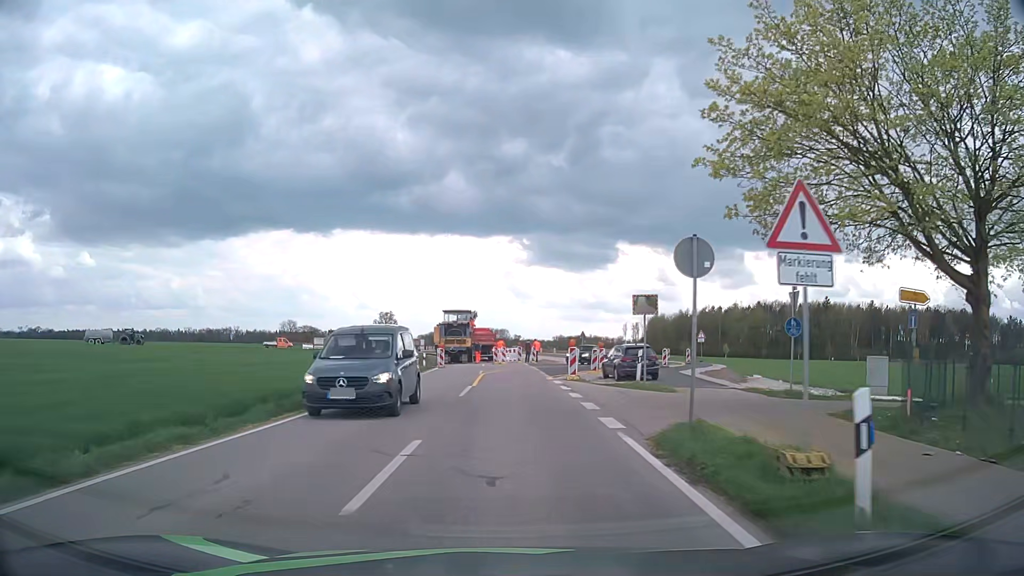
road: tertiary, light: Day
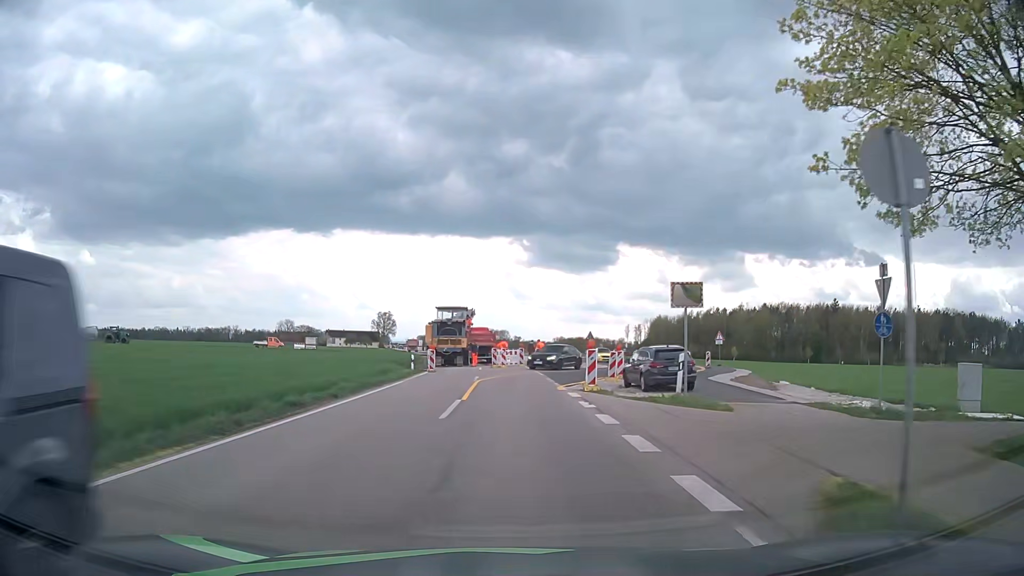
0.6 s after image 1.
(0.0, +5.5) m; 0°
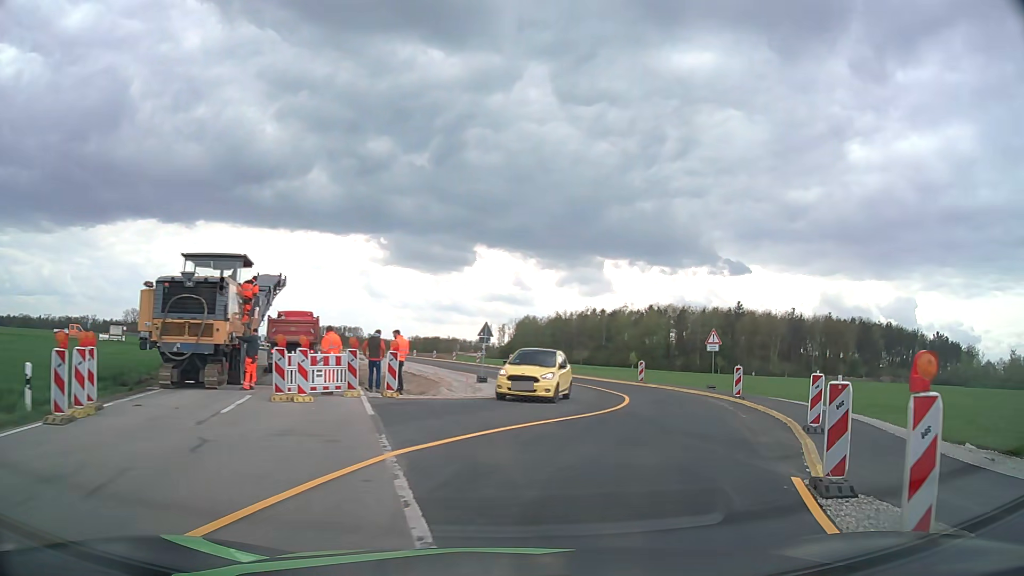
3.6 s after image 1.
(+0.8, +25.7) m; +12°
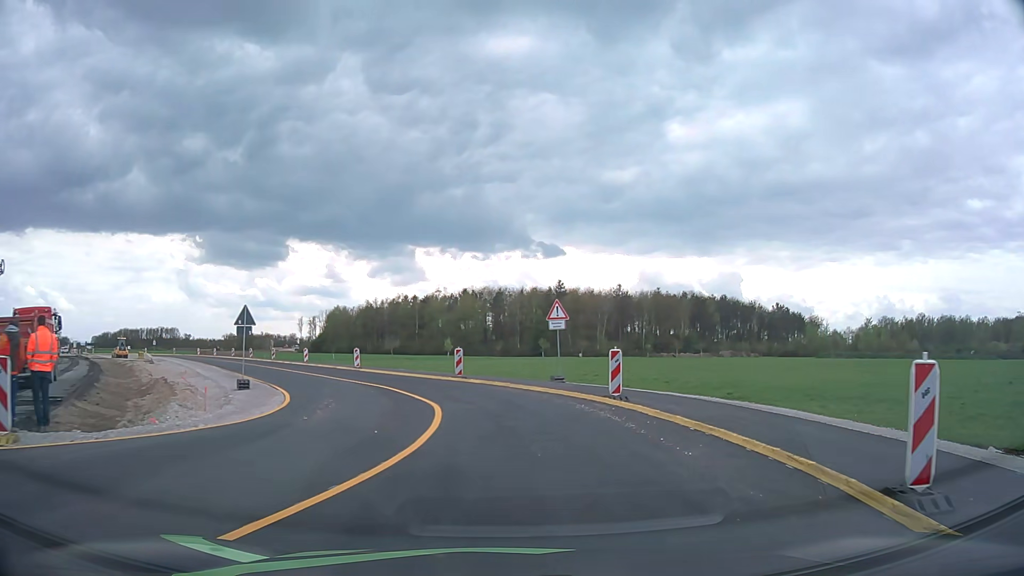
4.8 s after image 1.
(+1.3, +9.1) m; +16°
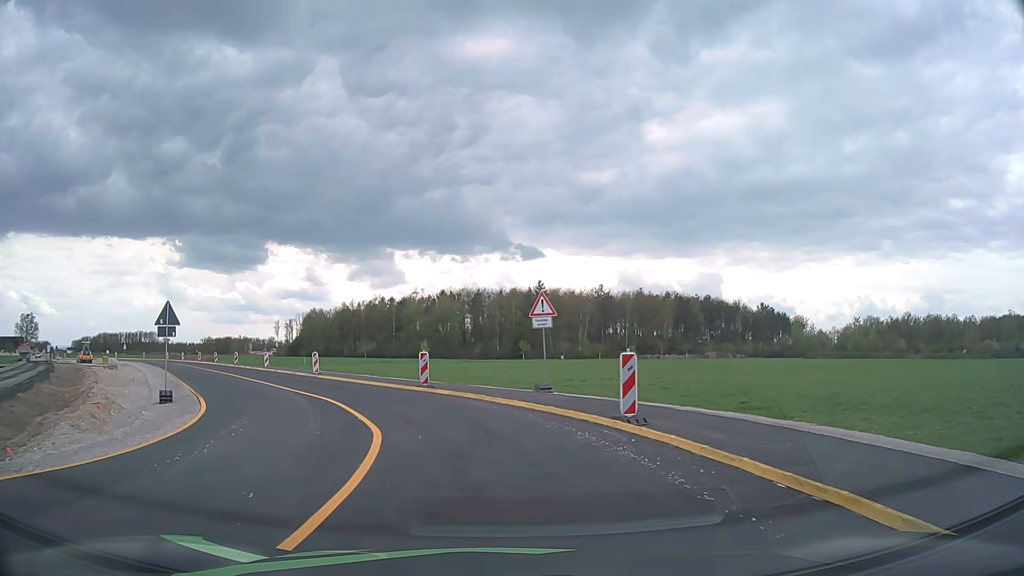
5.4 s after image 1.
(+0.1, +4.5) m; +2°
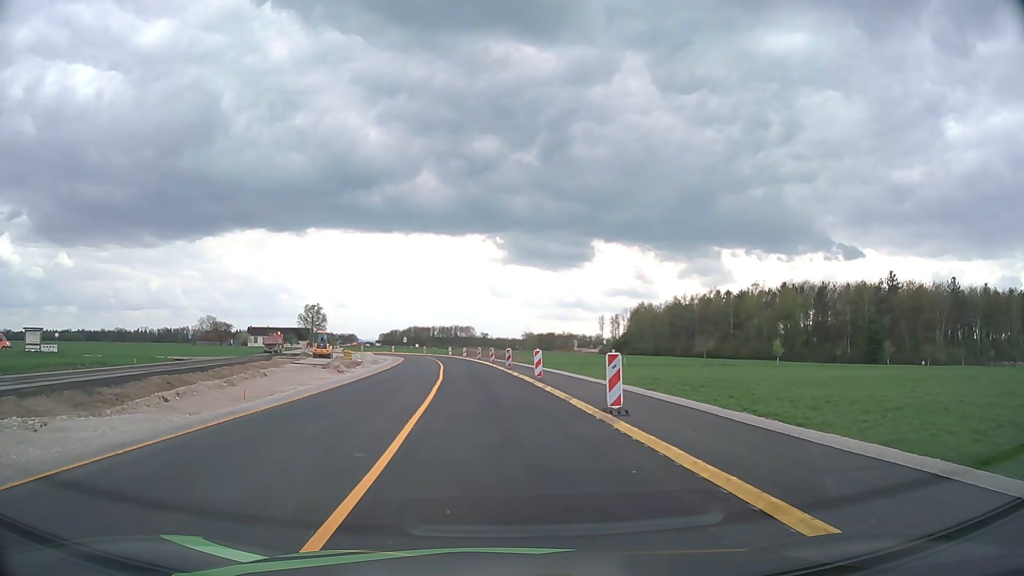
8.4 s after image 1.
(-4.8, +21.9) m; -28°
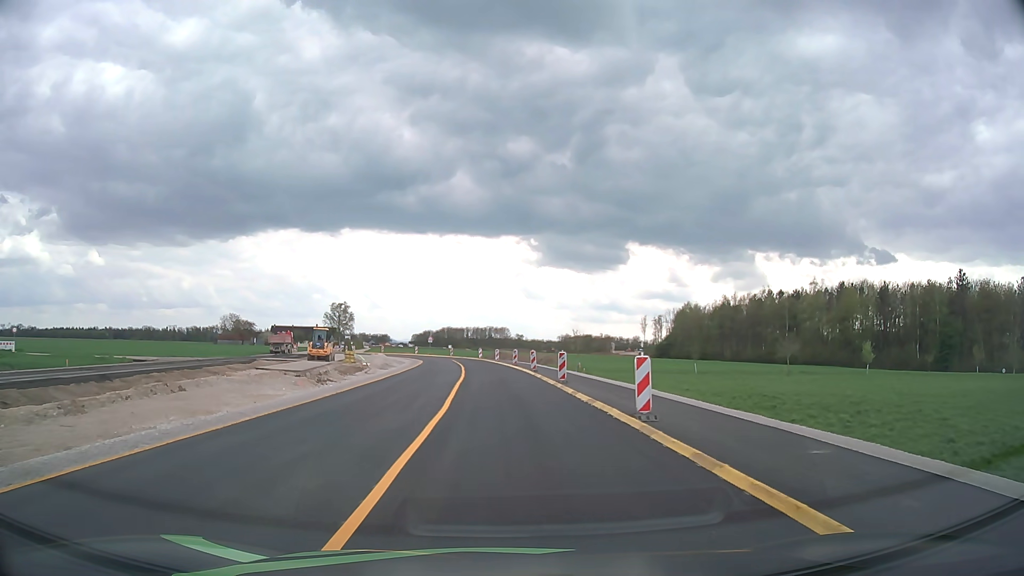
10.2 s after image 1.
(-0.6, +14.1) m; -3°
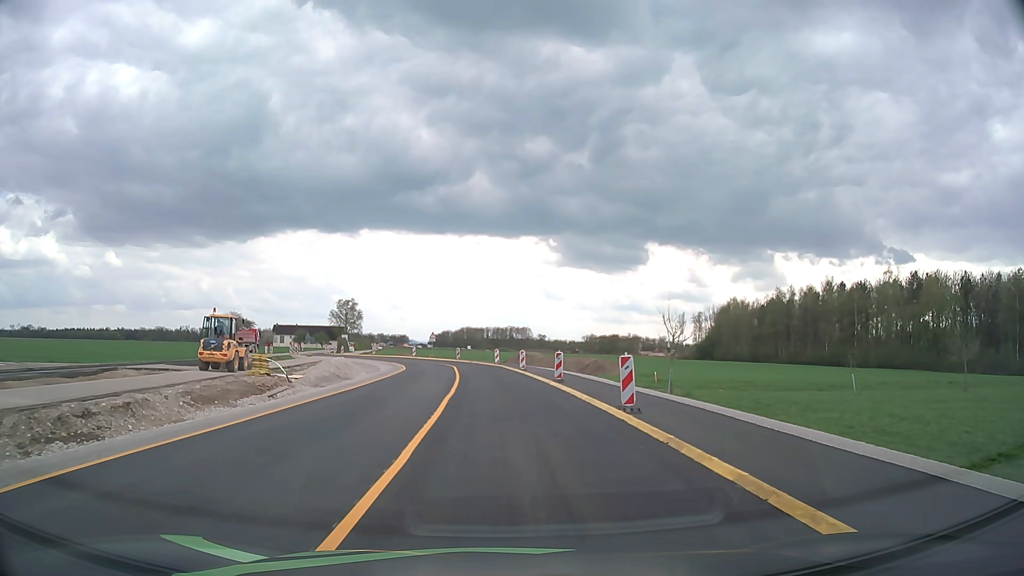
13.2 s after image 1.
(-0.5, +24.5) m; -2°
(0, +10) (0, +20) (-1, +30) (-1, +40) (-3, +50) (-5, +60) (-8, +69) (-13, +78) (-19, +86) (-24, +95) m
